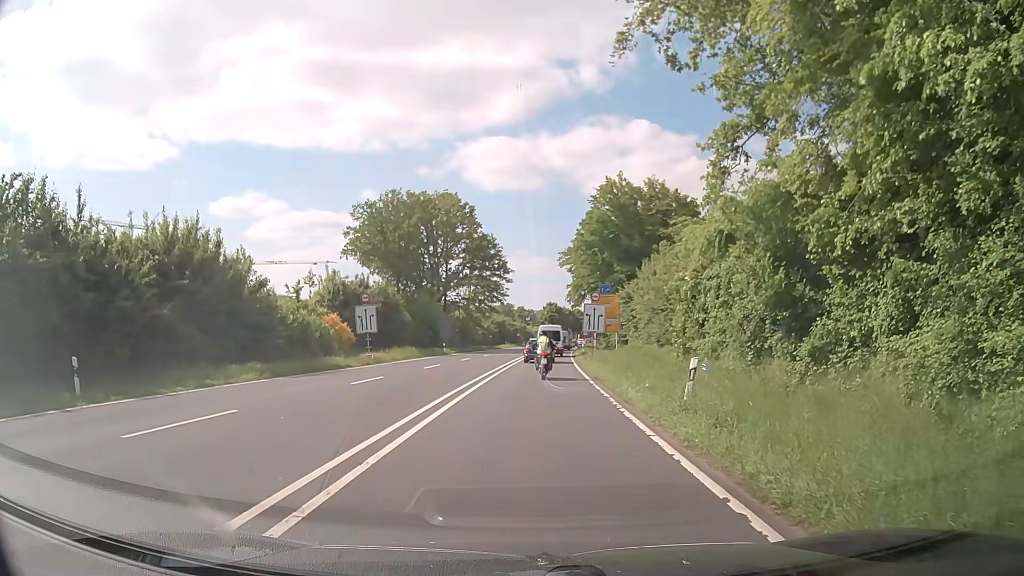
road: primary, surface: asphalt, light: Day
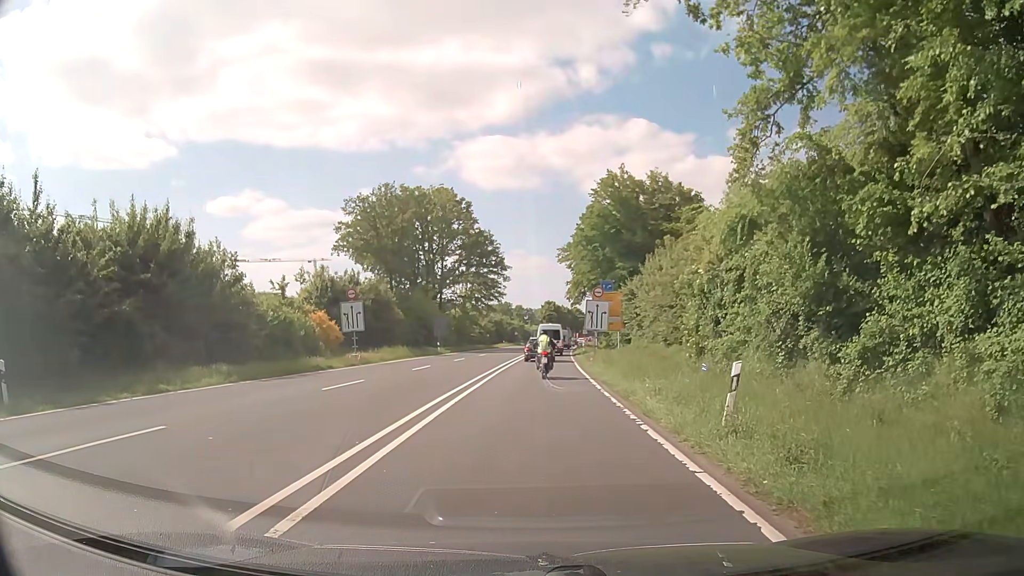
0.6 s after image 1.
(0.0, +2.8) m; -2°
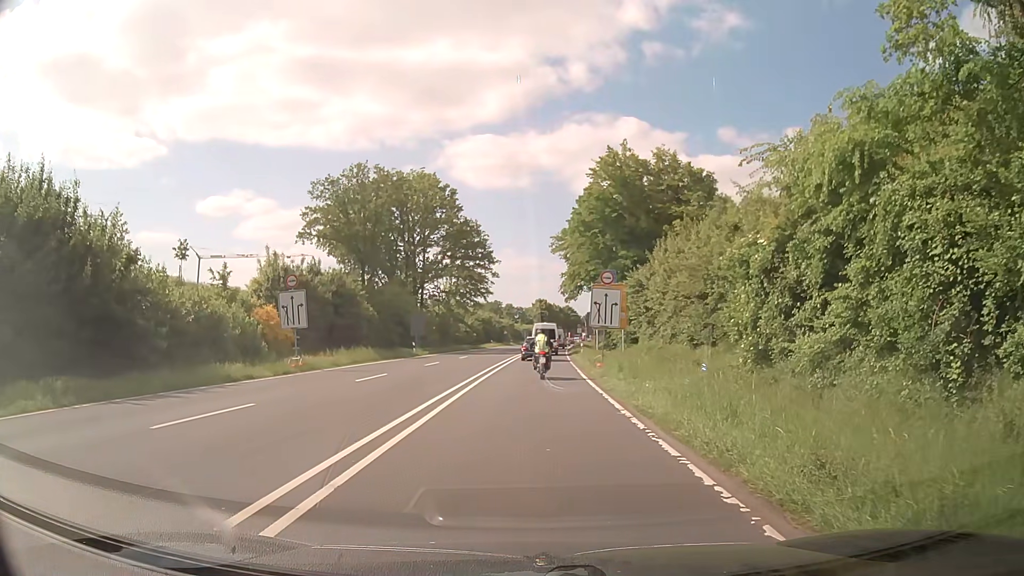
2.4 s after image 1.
(+0.3, +8.4) m; +2°
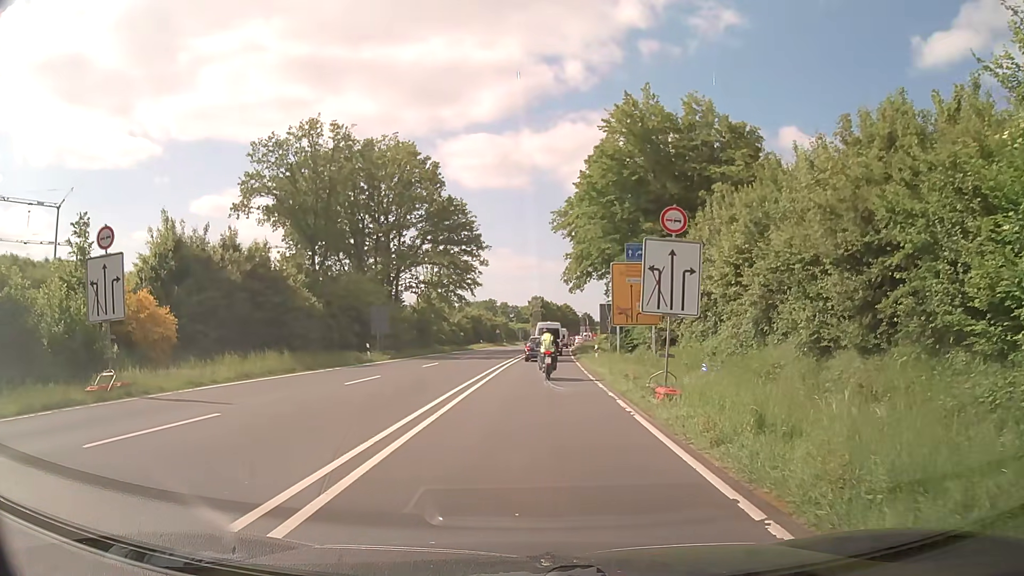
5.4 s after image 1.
(+0.2, +14.0) m; +1°
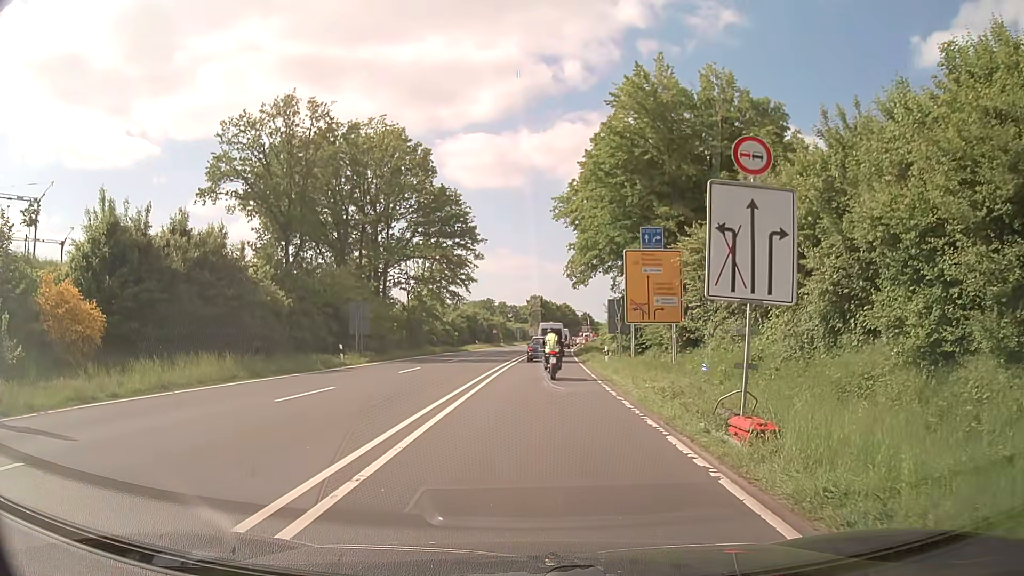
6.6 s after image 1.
(0.0, +5.5) m; -1°
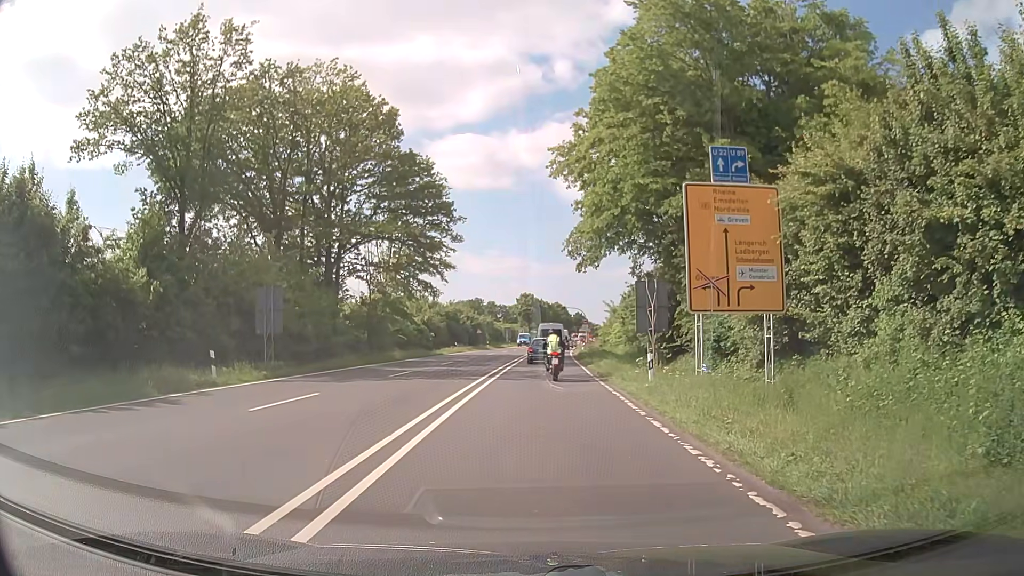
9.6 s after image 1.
(+0.3, +13.6) m; +1°
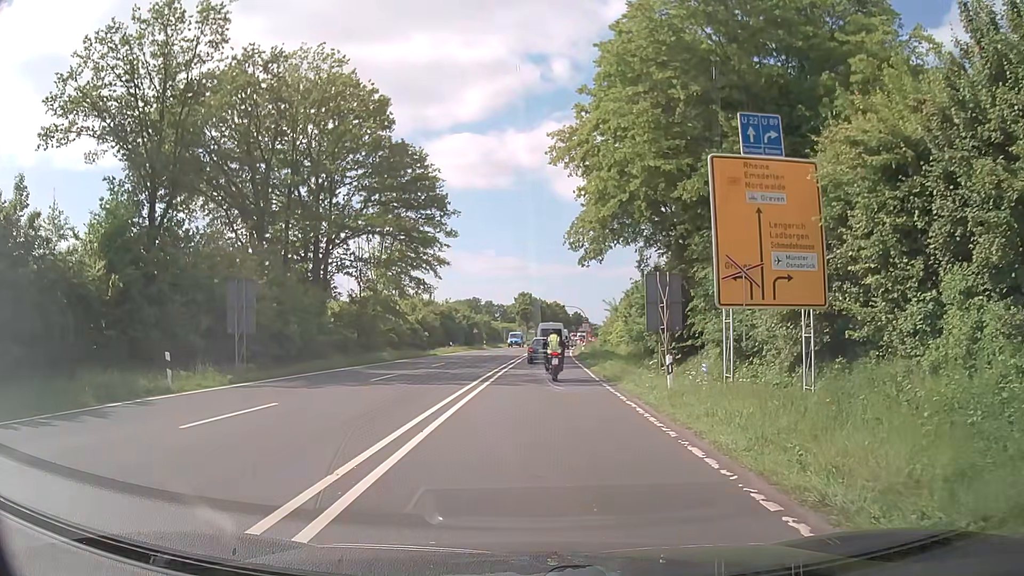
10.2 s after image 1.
(0.0, +2.8) m; 0°
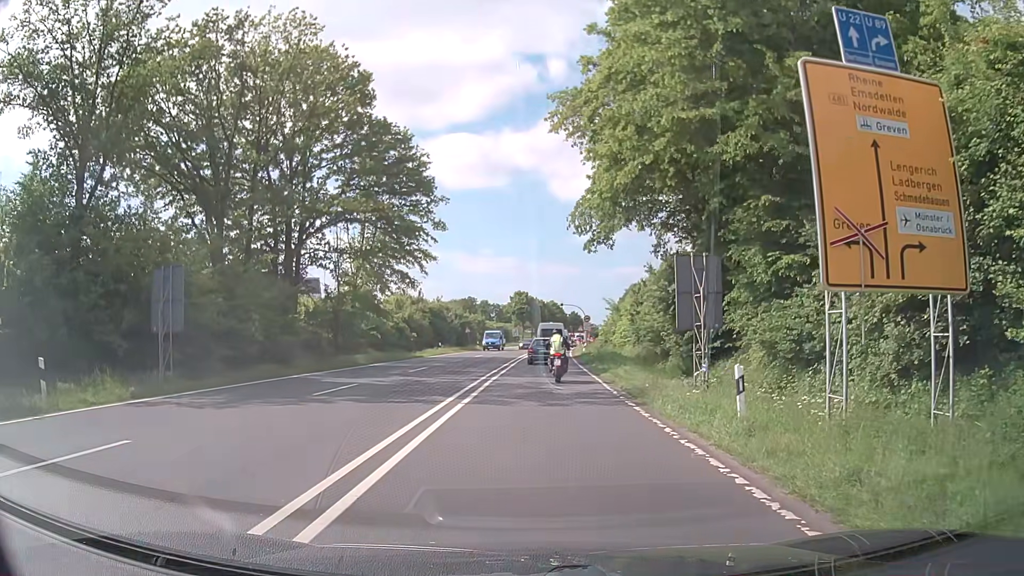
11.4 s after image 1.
(0.0, +5.6) m; 0°
